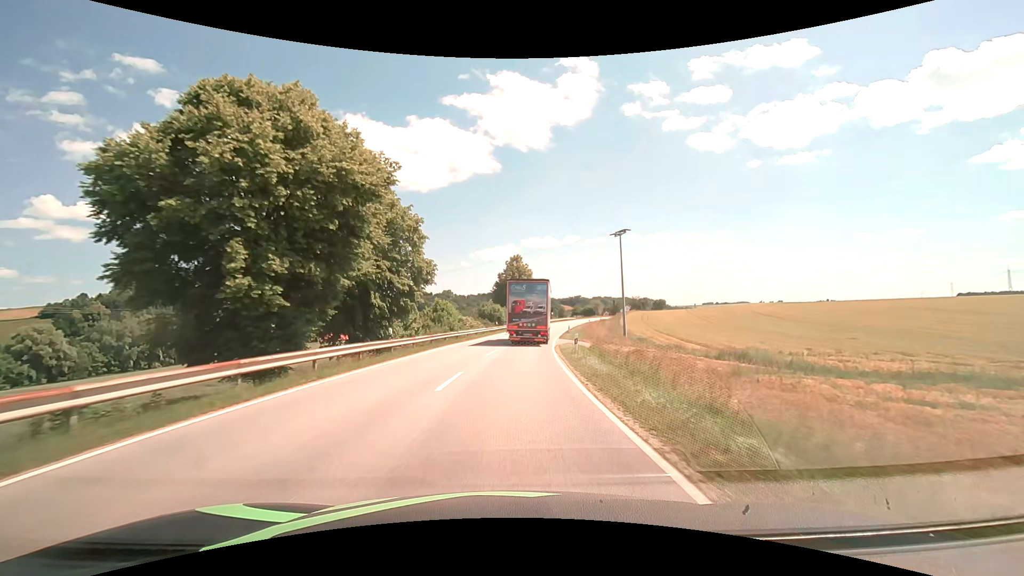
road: secondary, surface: asphalt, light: Day
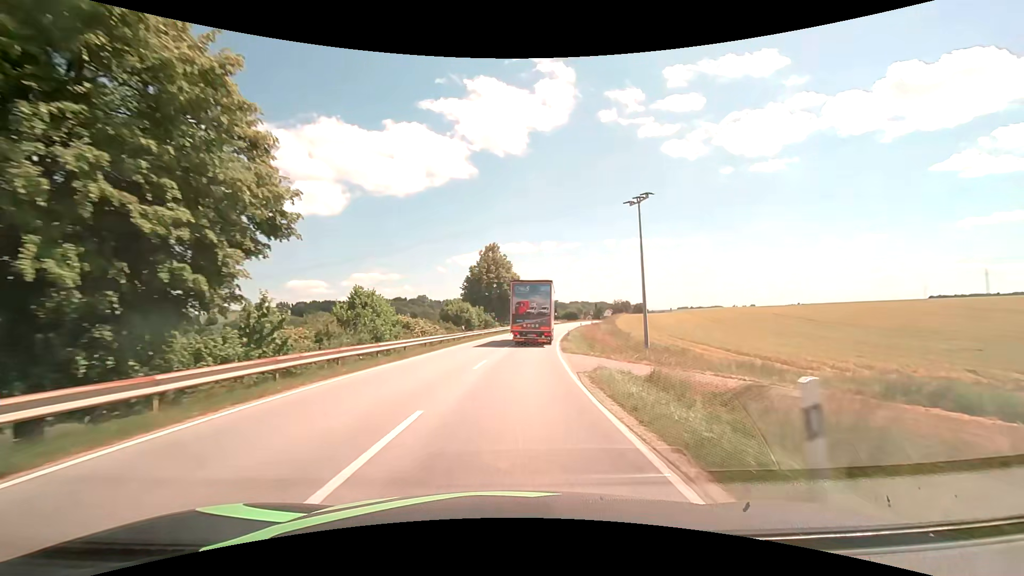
(+0.4, +18.4) m; +3°
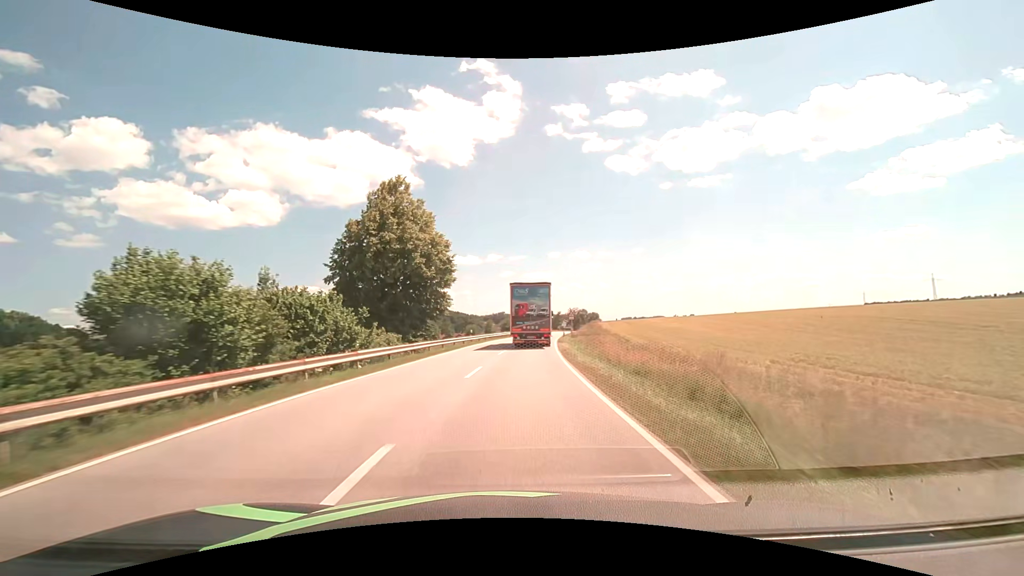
(+2.0, +38.0) m; +6°
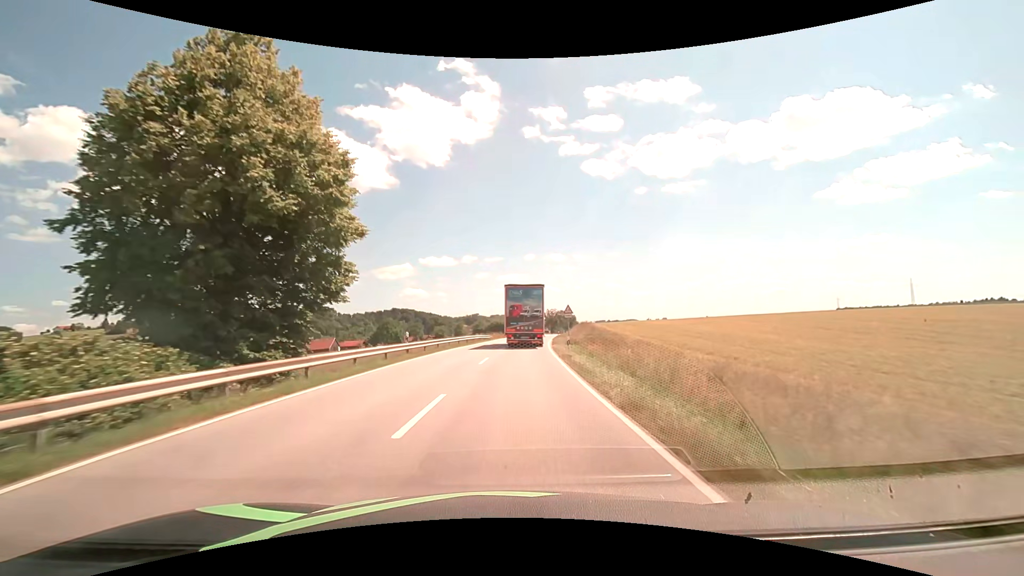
(+0.5, +19.4) m; +3°
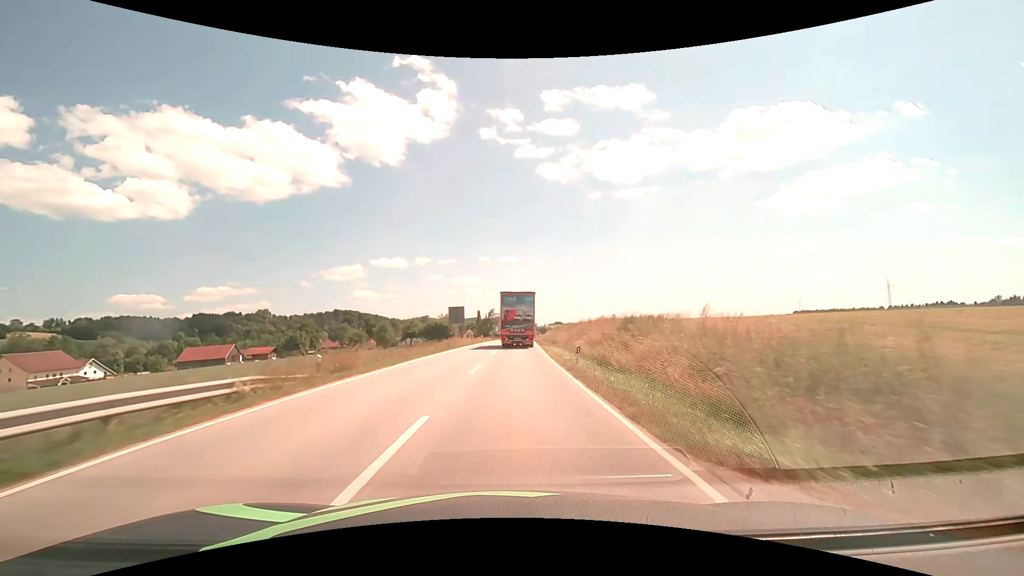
(+2.4, +50.5) m; +5°
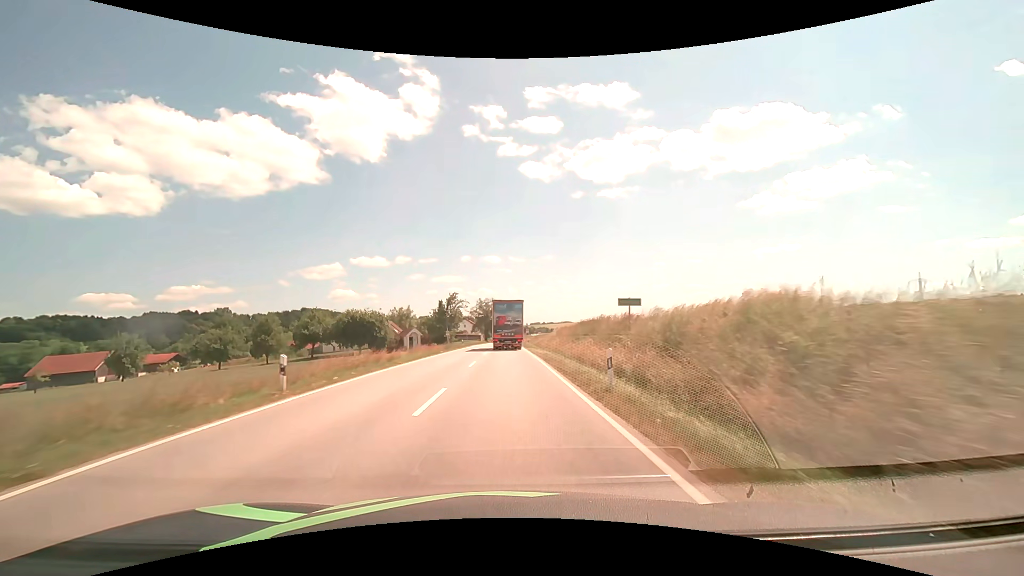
(+1.5, +55.7) m; +2°
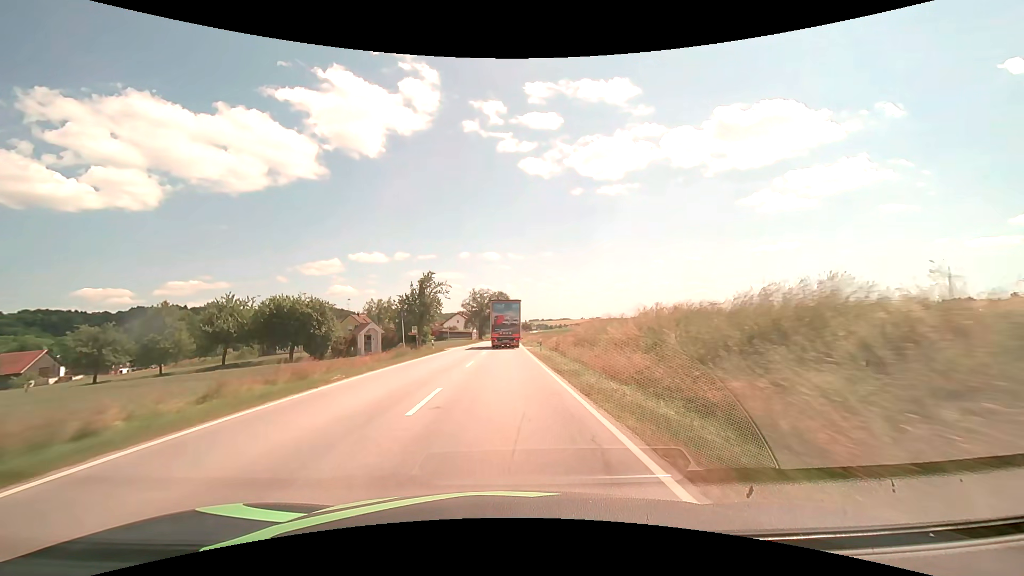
(+0.1, +23.9) m; 0°
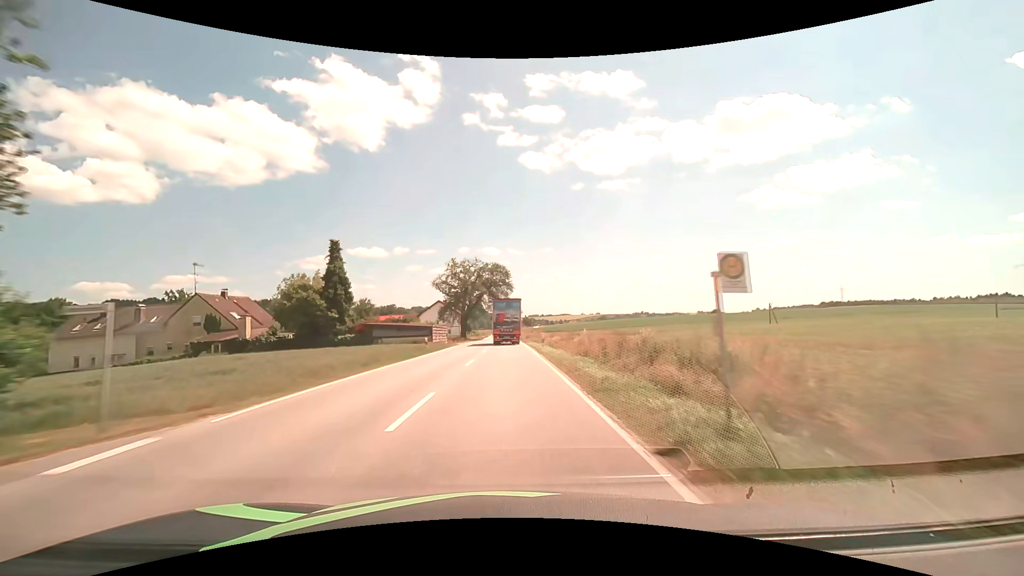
(0.0, +49.5) m; 0°
(0, +10) (0, +20) (0, +30) (0, +40) (0, +50) (0, +60) (0, +70) (0, +80) (0, +90) (0, +100) m
